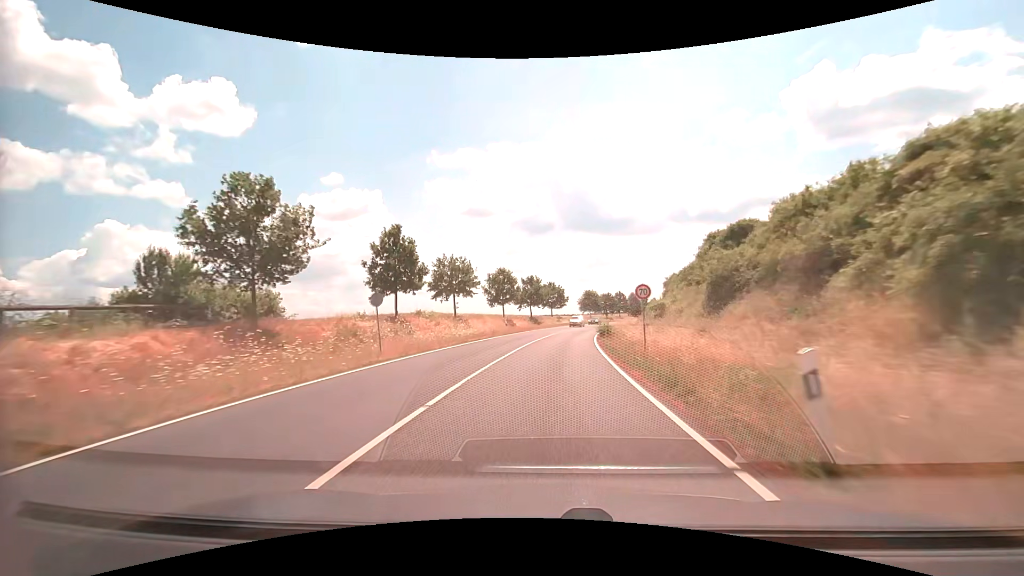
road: secondary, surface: asphalt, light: Day
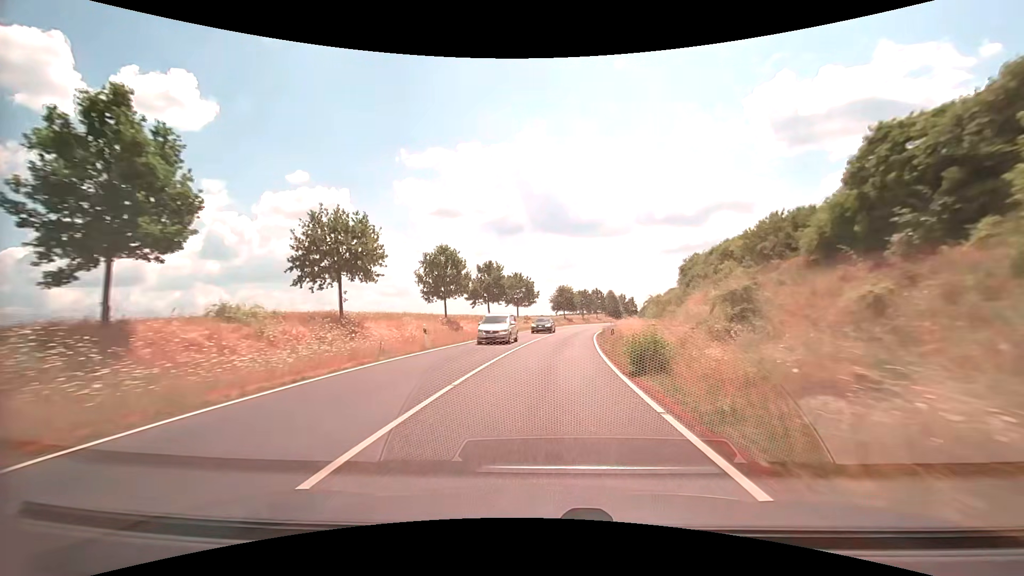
(+0.7, +21.6) m; +3°
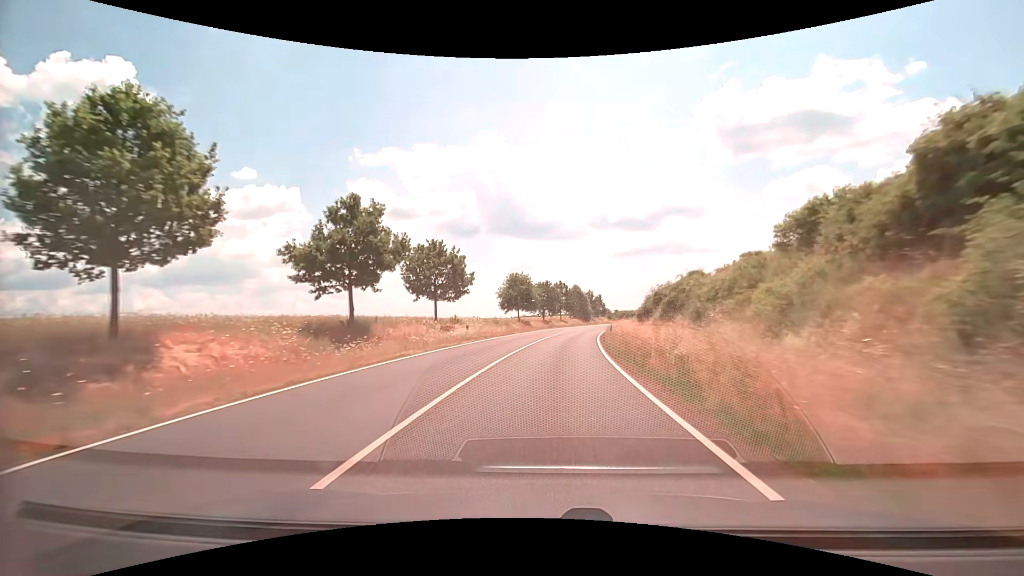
(+1.4, +32.3) m; +5°
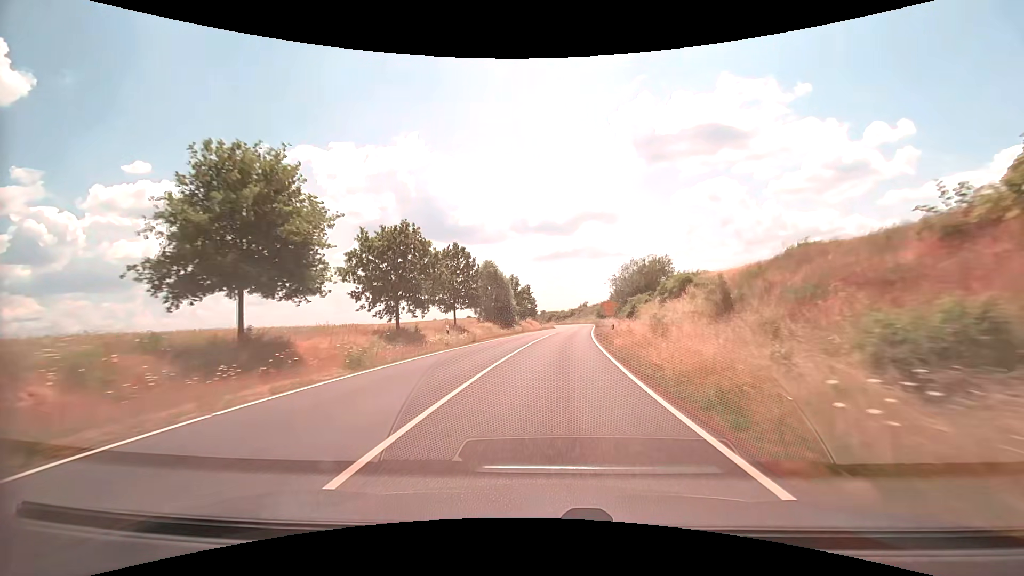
(+4.1, +53.6) m; +9°
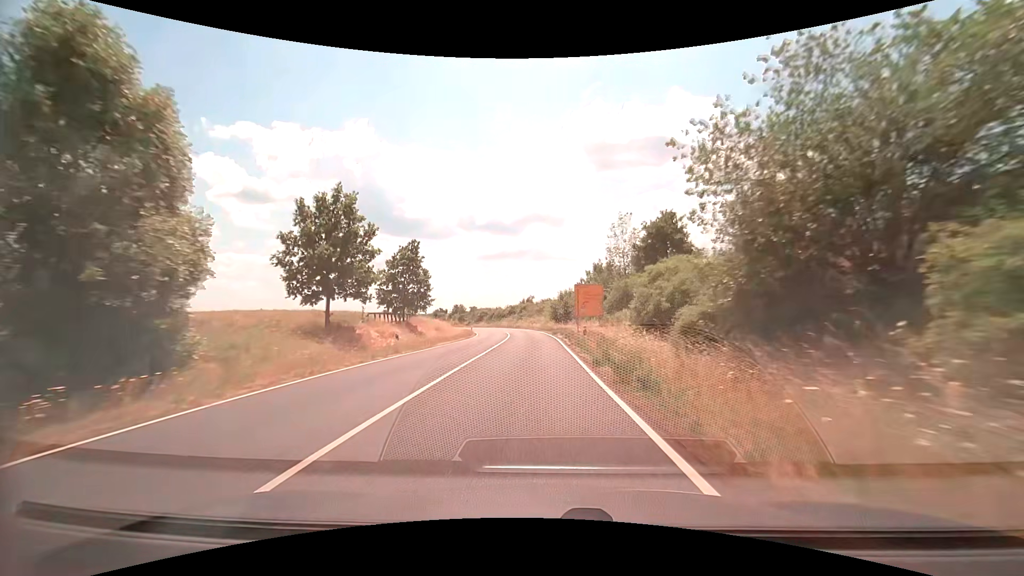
(+3.6, +53.6) m; +7°
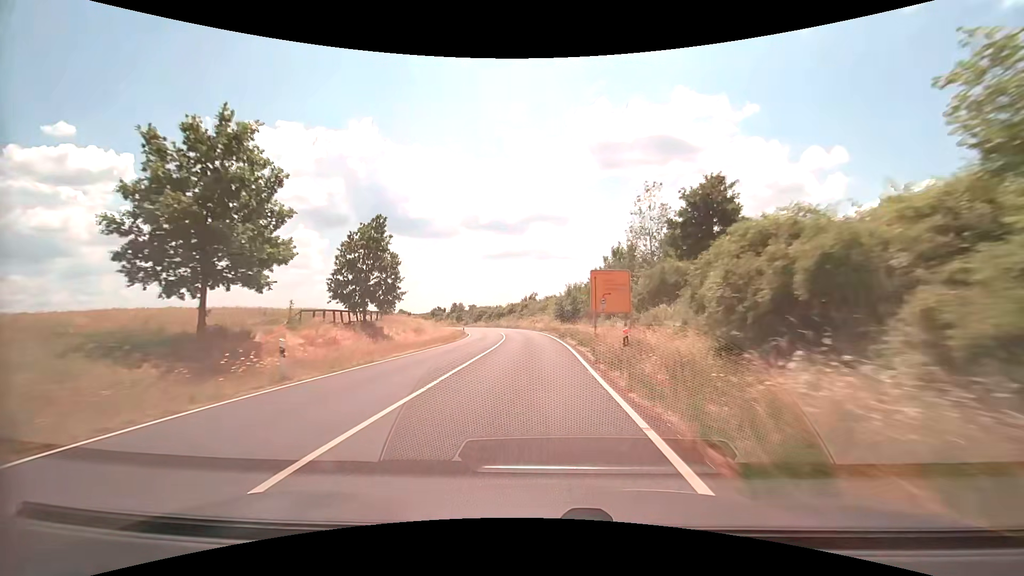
(0.0, +10.7) m; 0°
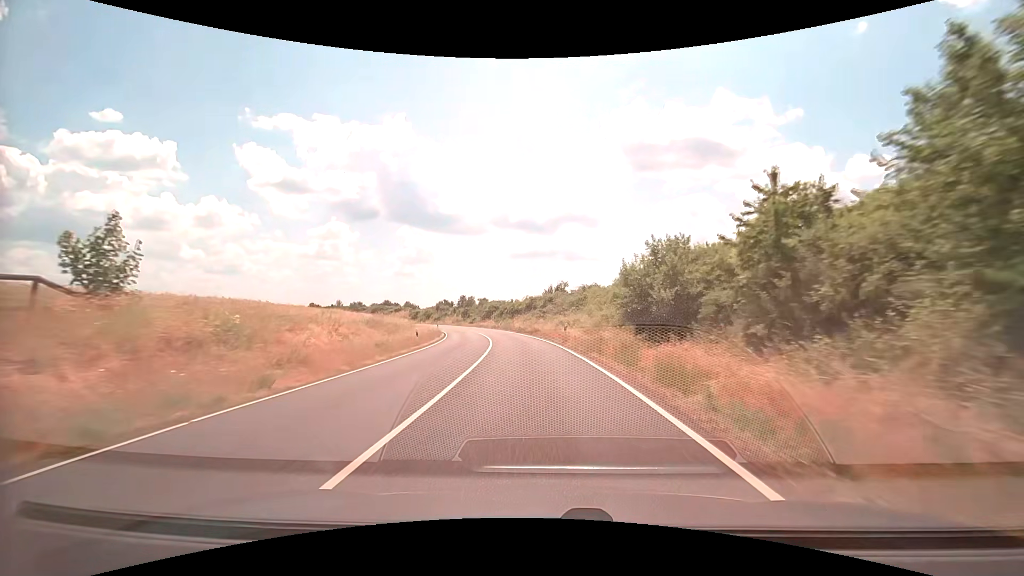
(-0.9, +32.3) m; -3°
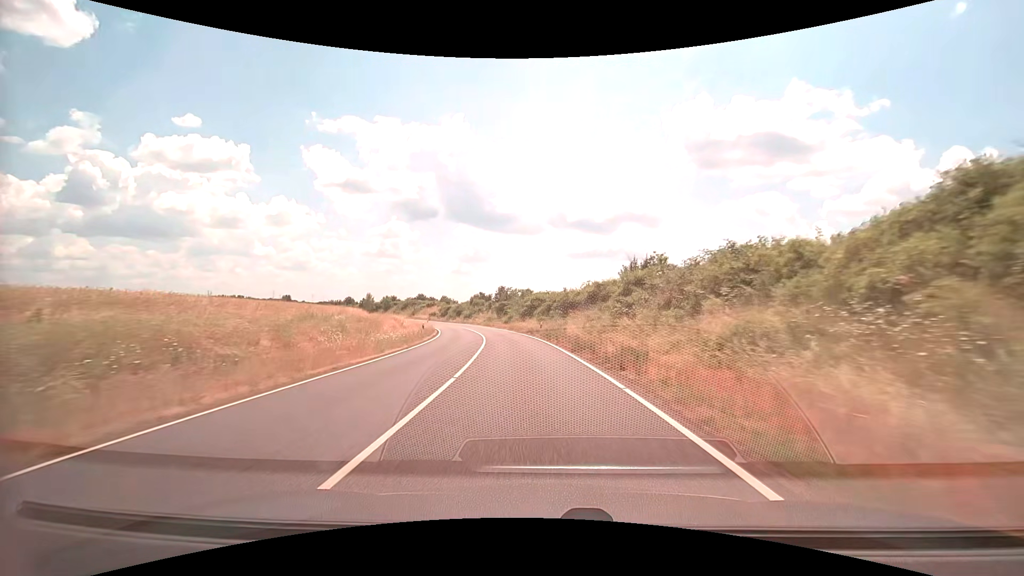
(-1.3, +32.4) m; -6°
(0, +10) (-1, +20) (-2, +30) (-3, +40) (-5, +50) (-7, +59) (-9, +69) (-12, +79) (-15, +88) (-19, +98) m
